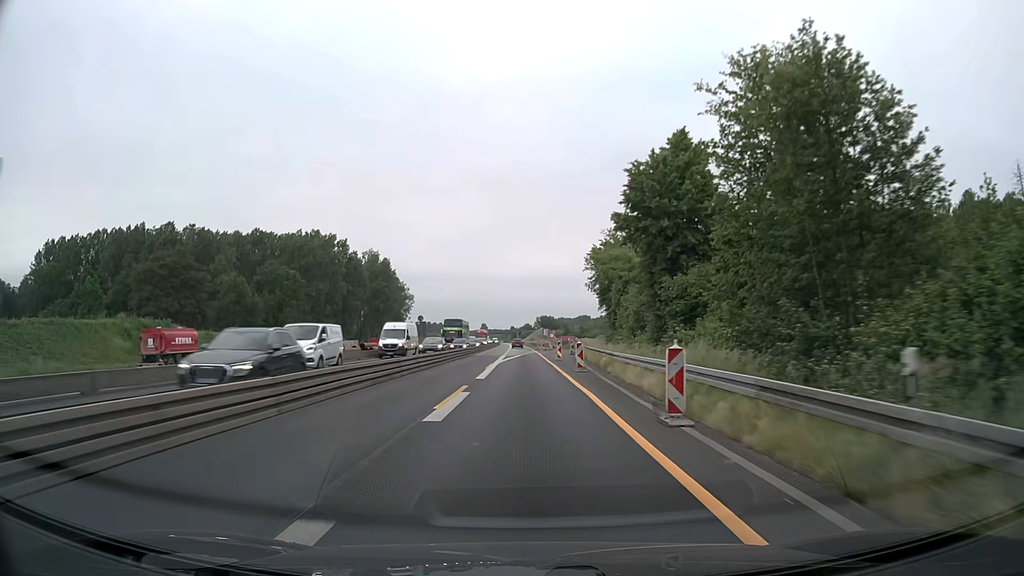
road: service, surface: asphalt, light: Day
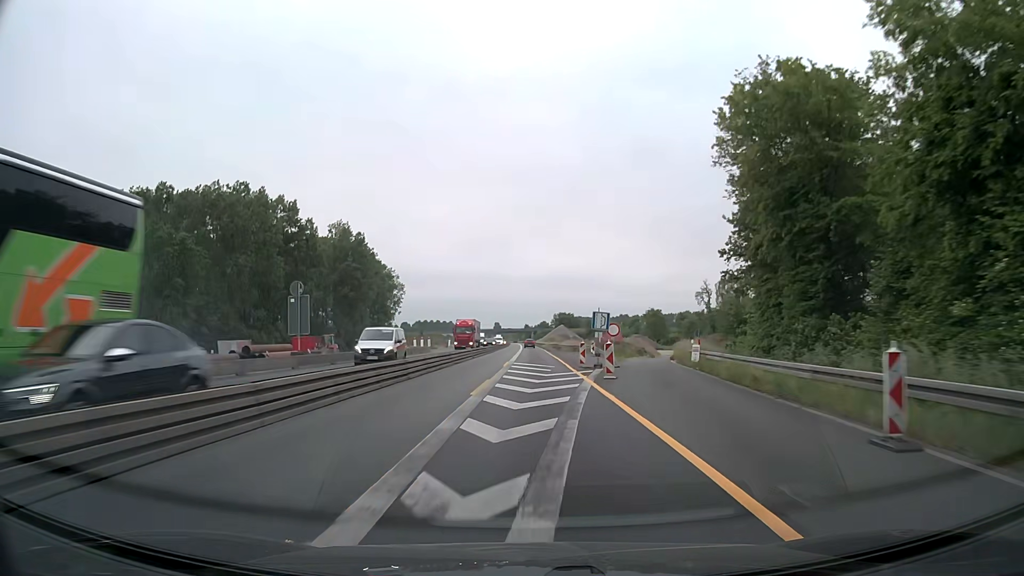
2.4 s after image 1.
(-0.6, +51.5) m; -1°
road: motorway
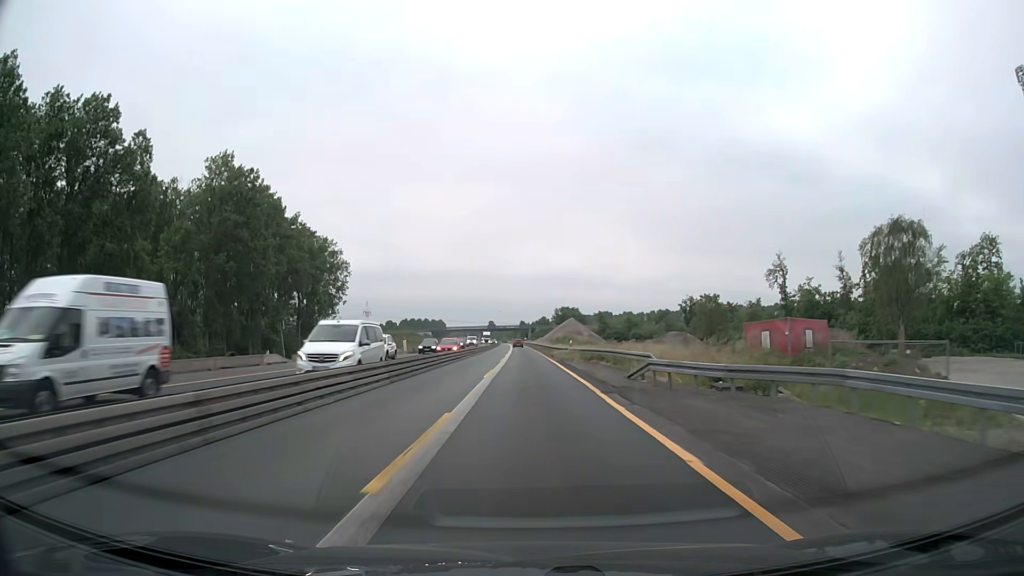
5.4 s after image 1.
(-0.1, +64.4) m; 0°
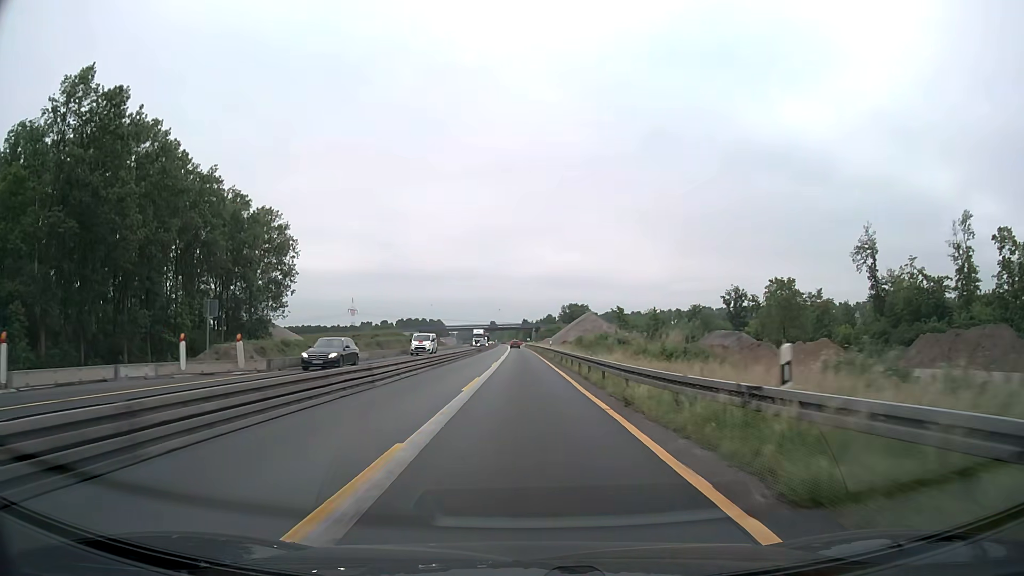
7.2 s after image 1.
(0.0, +38.6) m; 0°
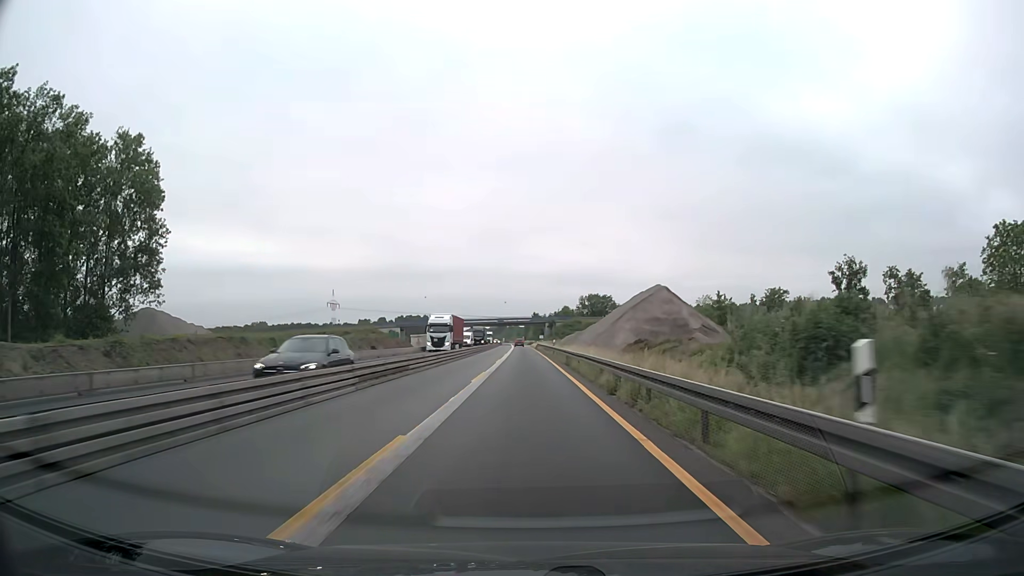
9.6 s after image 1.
(-0.5, +51.4) m; -1°
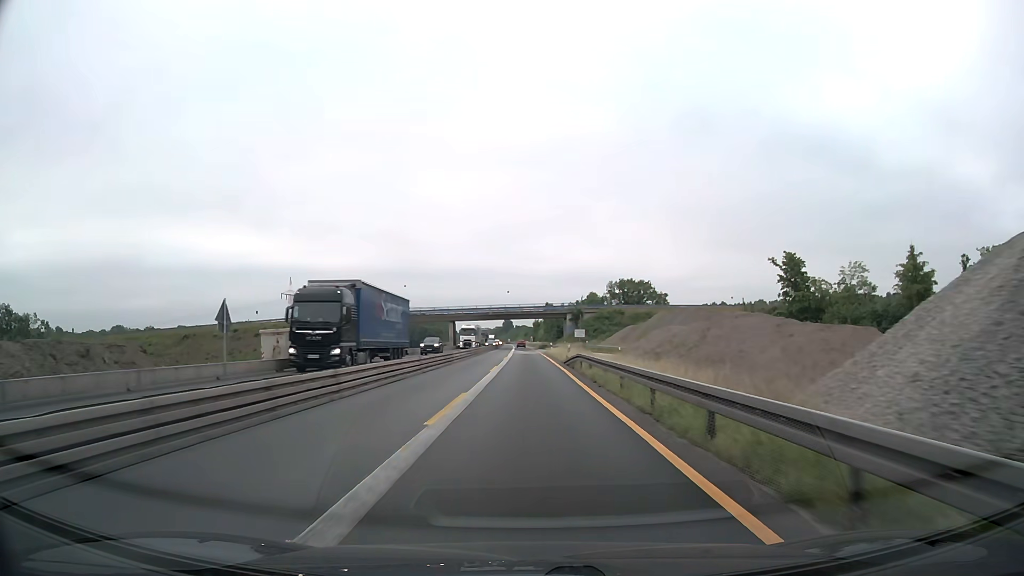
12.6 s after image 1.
(-0.5, +64.2) m; -1°
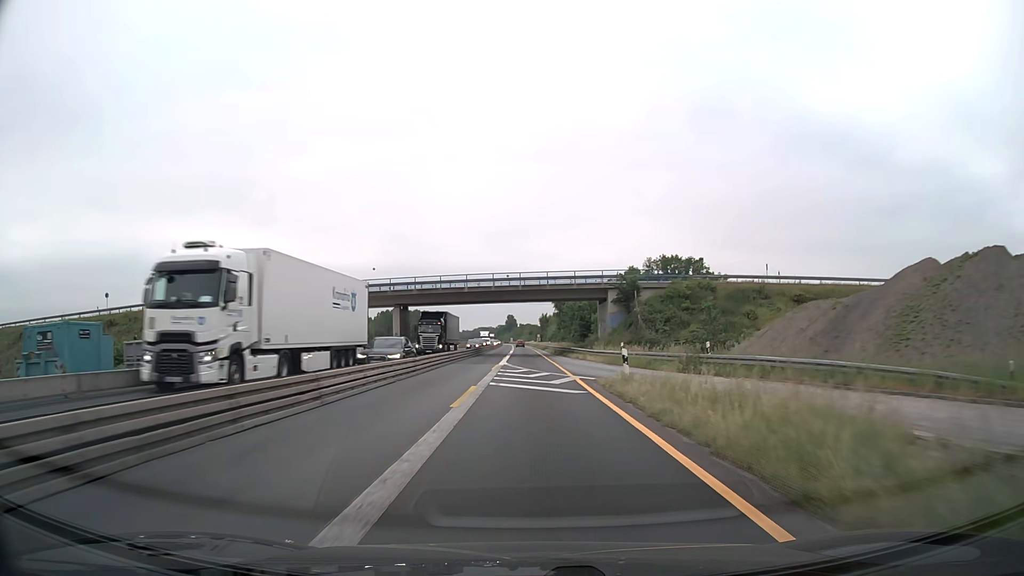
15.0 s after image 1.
(-0.3, +51.4) m; 0°
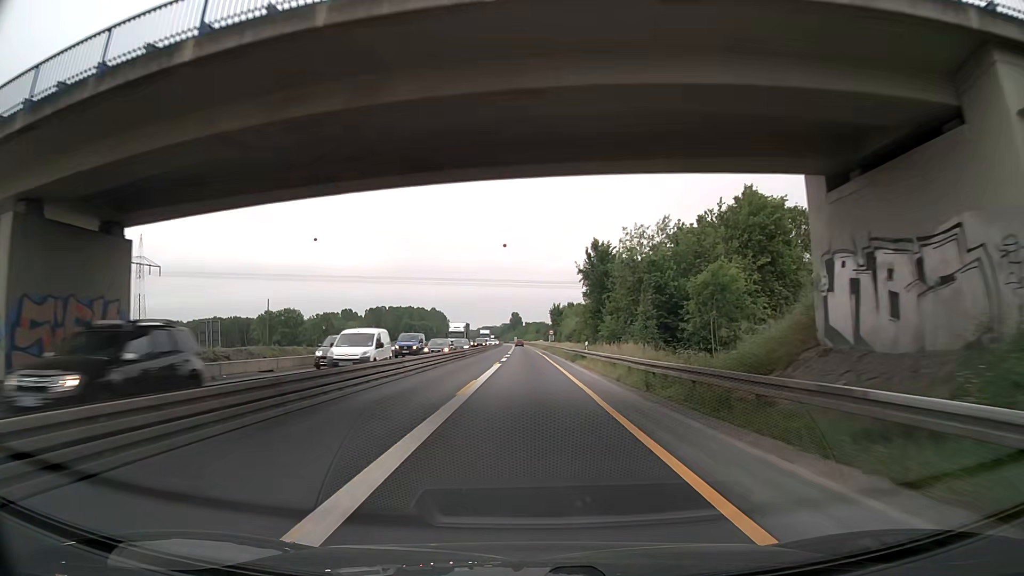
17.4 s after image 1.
(-0.1, +51.5) m; -1°
(0, +10) (0, +20) (0, +30) (0, +40) (0, +50) (0, +60) (0, +70) (0, +80) (0, +90) (-1, +100) m
